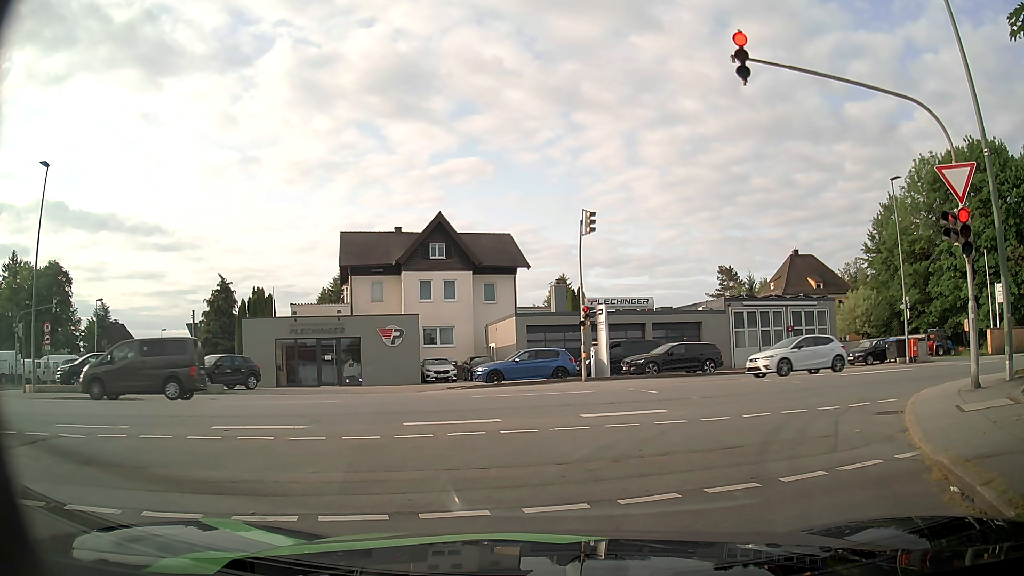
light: Day
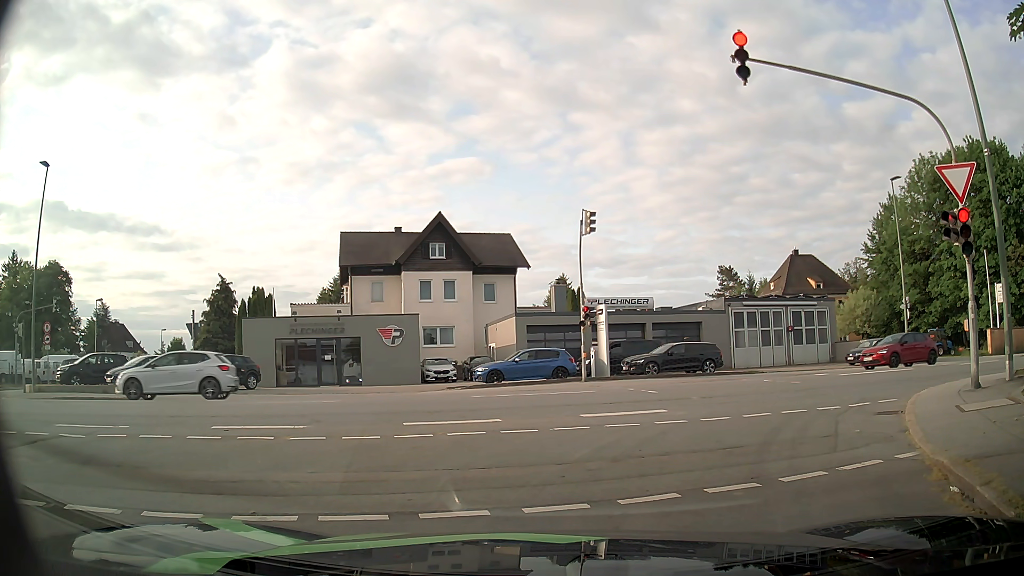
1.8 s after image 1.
(0.0, 0.0) m; 0°
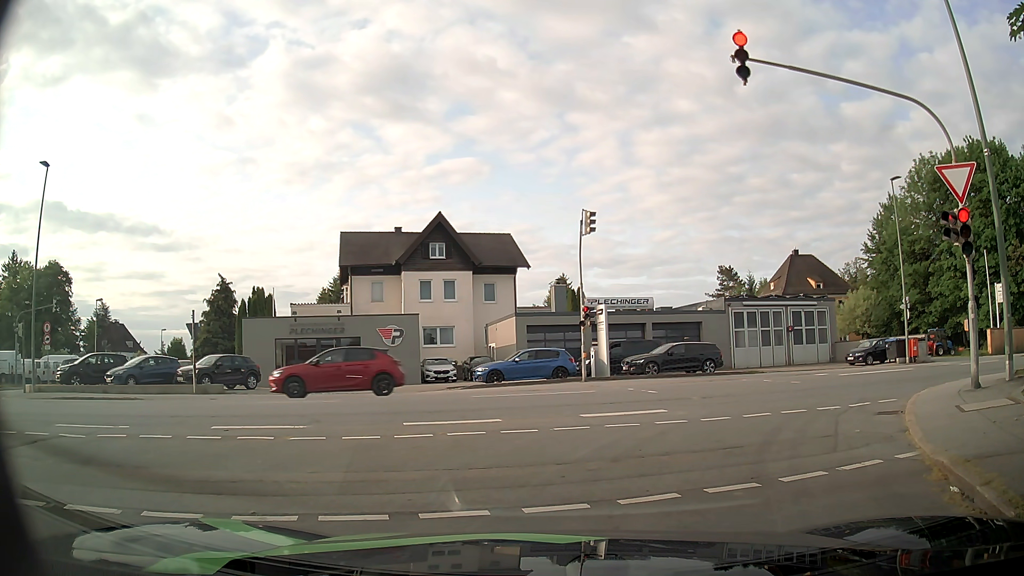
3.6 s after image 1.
(0.0, 0.0) m; 0°
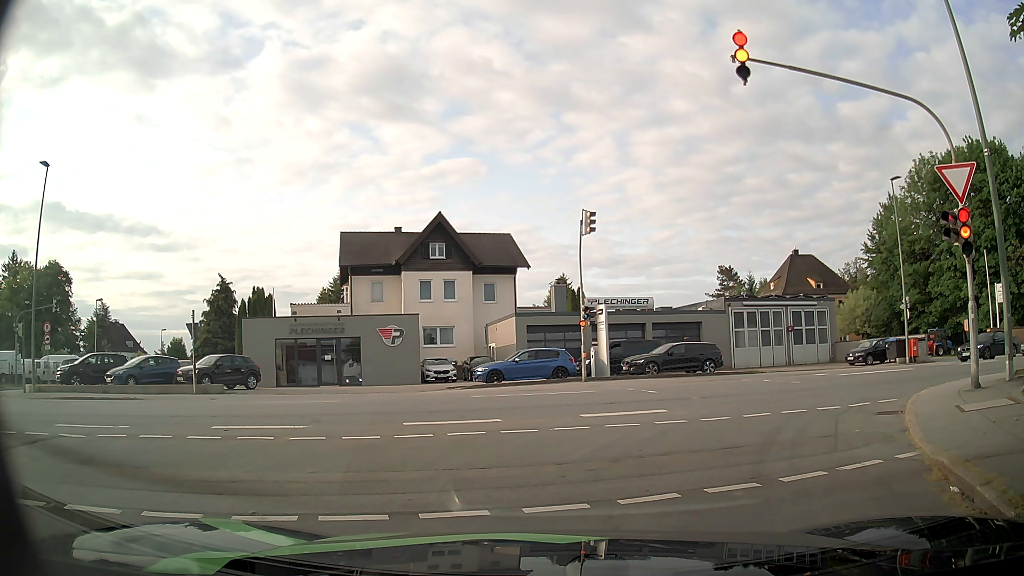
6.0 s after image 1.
(0.0, 0.0) m; 0°
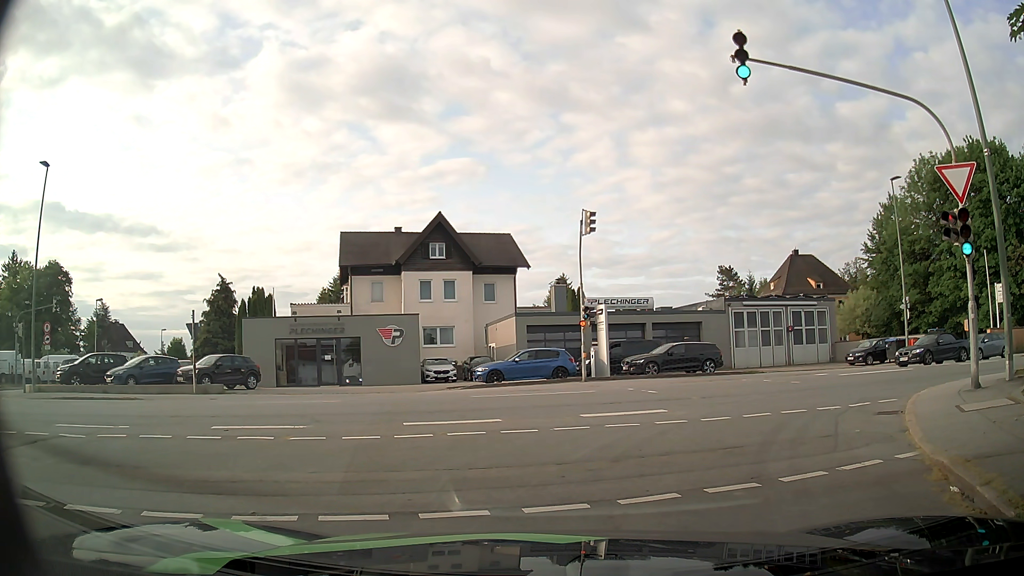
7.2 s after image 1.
(0.0, 0.0) m; 0°
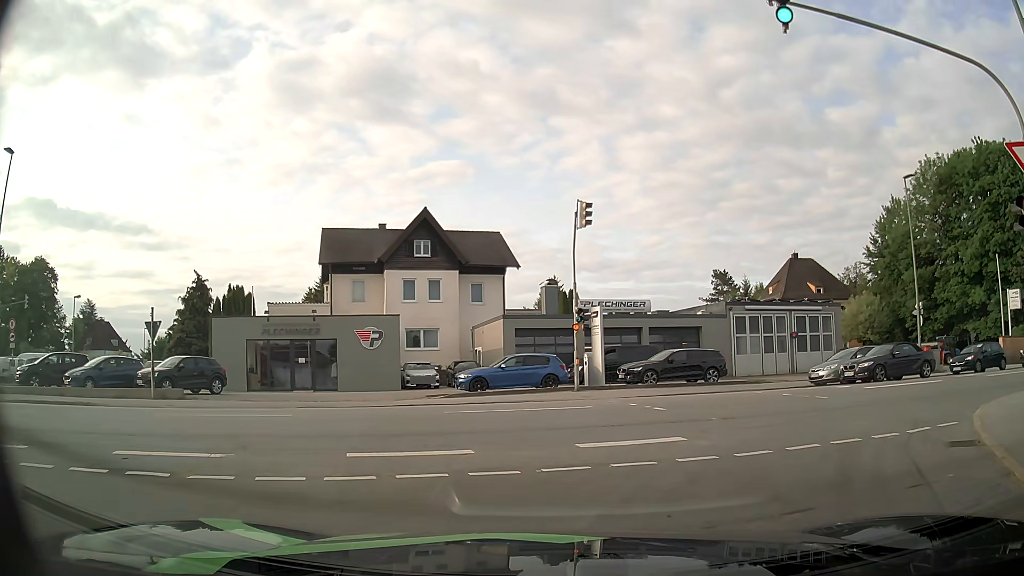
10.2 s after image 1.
(+0.1, +2.6) m; +1°
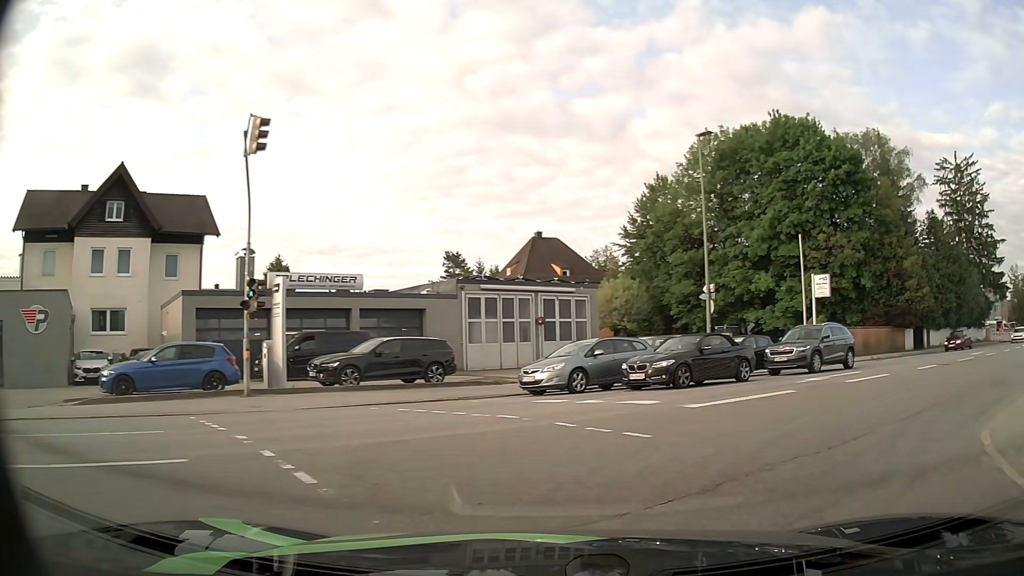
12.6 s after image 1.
(+1.4, +7.5) m; +24°
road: residential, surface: asphalt
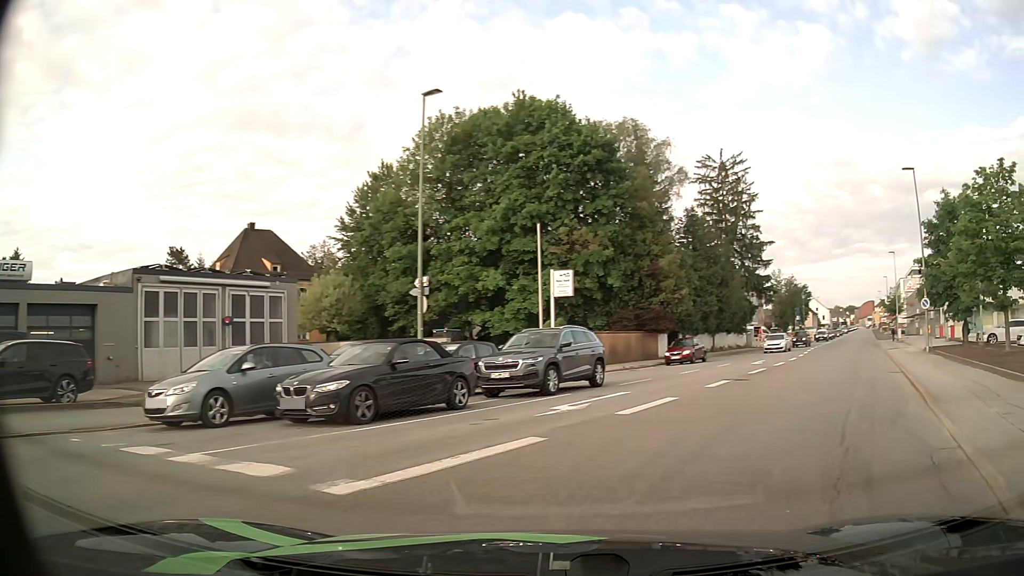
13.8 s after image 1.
(+1.1, +5.9) m; +22°
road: tertiary
(+3, +10) (+8, +18) (+13, +27) (+18, +36) (+22, +44) (+27, +53) (+32, +62) (+37, +71) (+42, +79) (+46, +88) m
